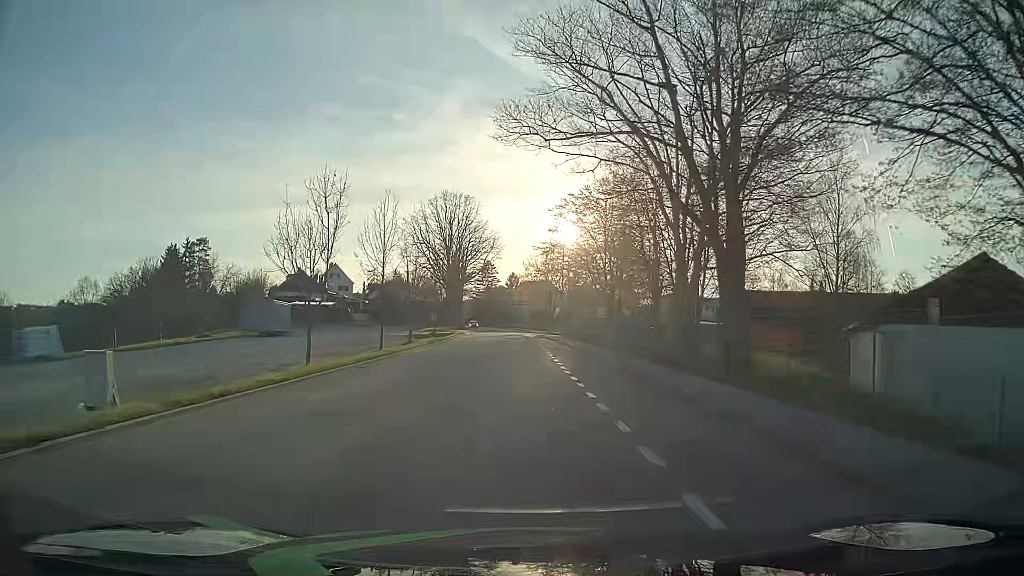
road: tertiary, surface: asphalt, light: Day
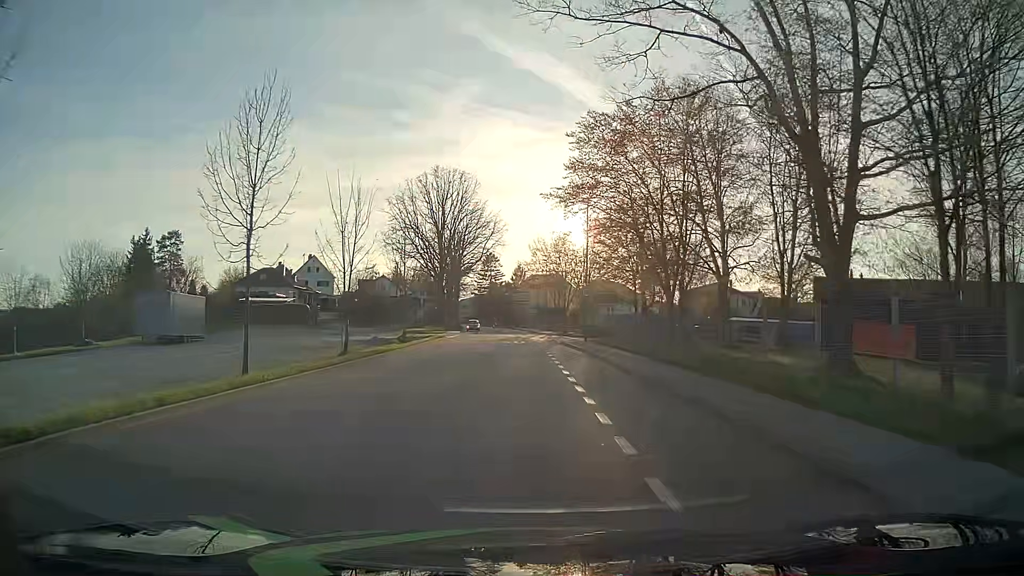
(0.0, +19.4) m; -1°
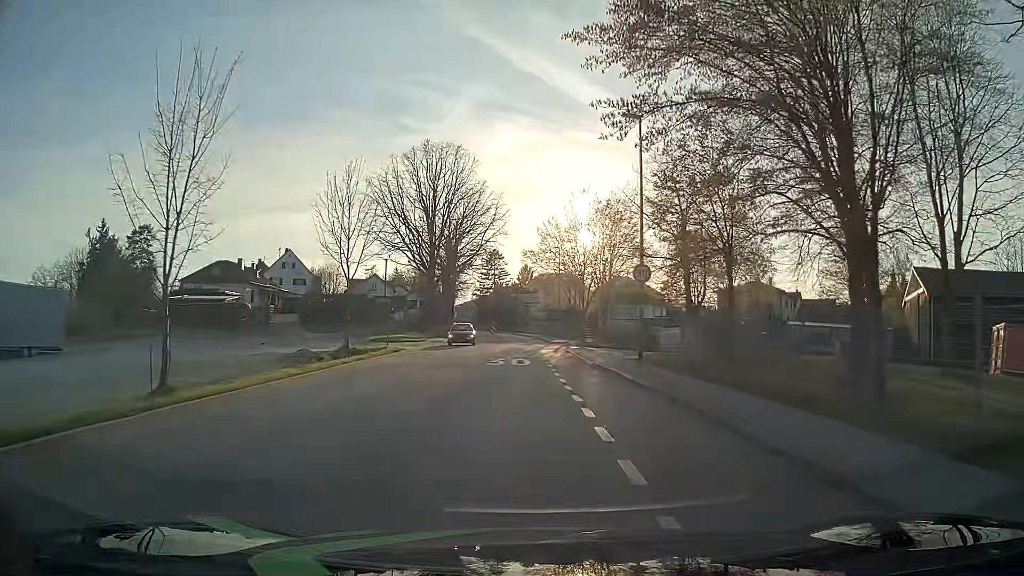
(-0.1, +17.1) m; 0°
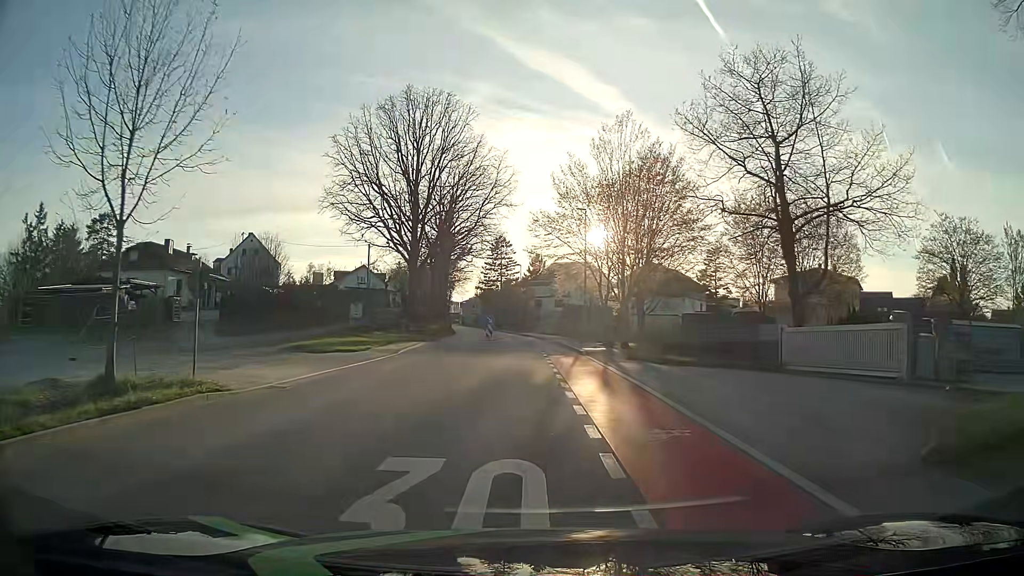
(-0.3, +19.8) m; -2°
(0, +10) (0, +20) (0, +30) (0, +40) (-1, +50) (-2, +60) (-3, +70) (-4, +80) (-5, +90) (-6, +100) m
